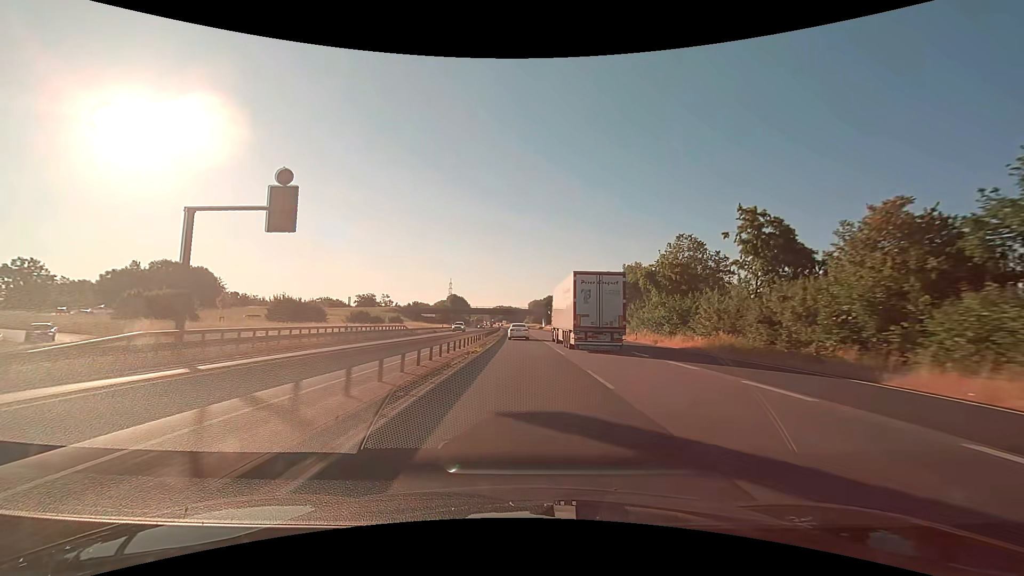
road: trunk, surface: asphalt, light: Day
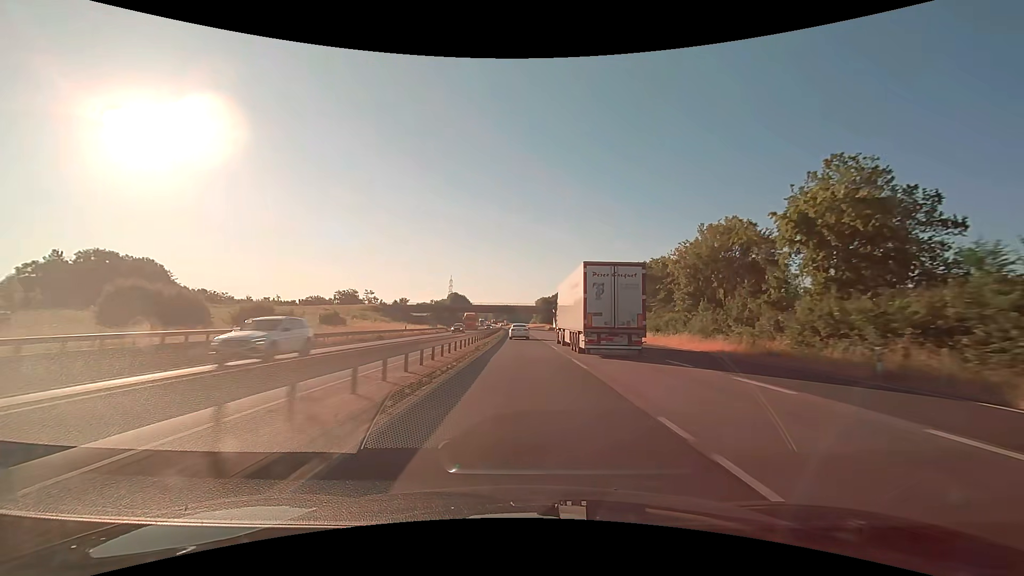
(-0.2, +32.1) m; -1°
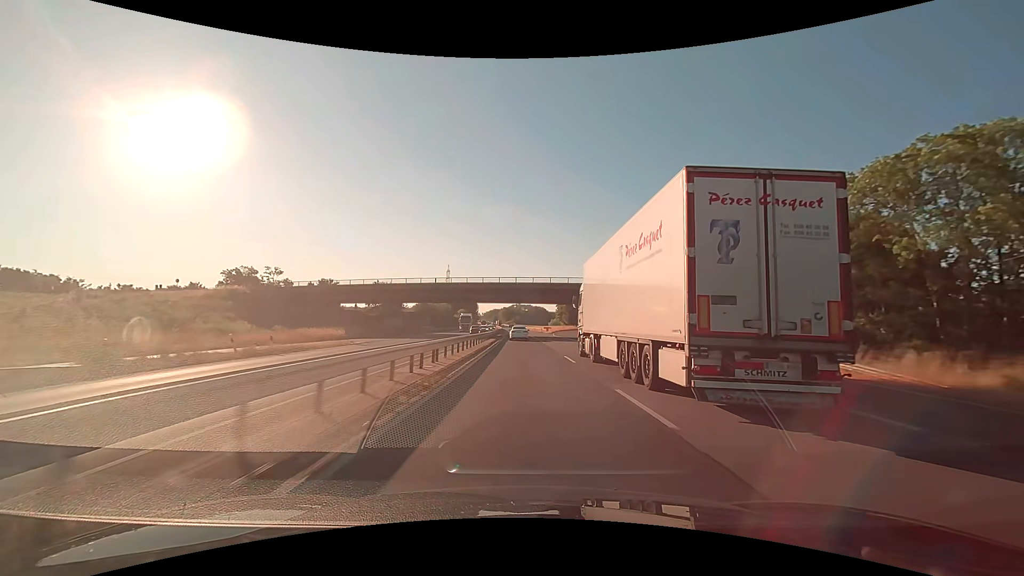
(-1.0, +82.4) m; -2°
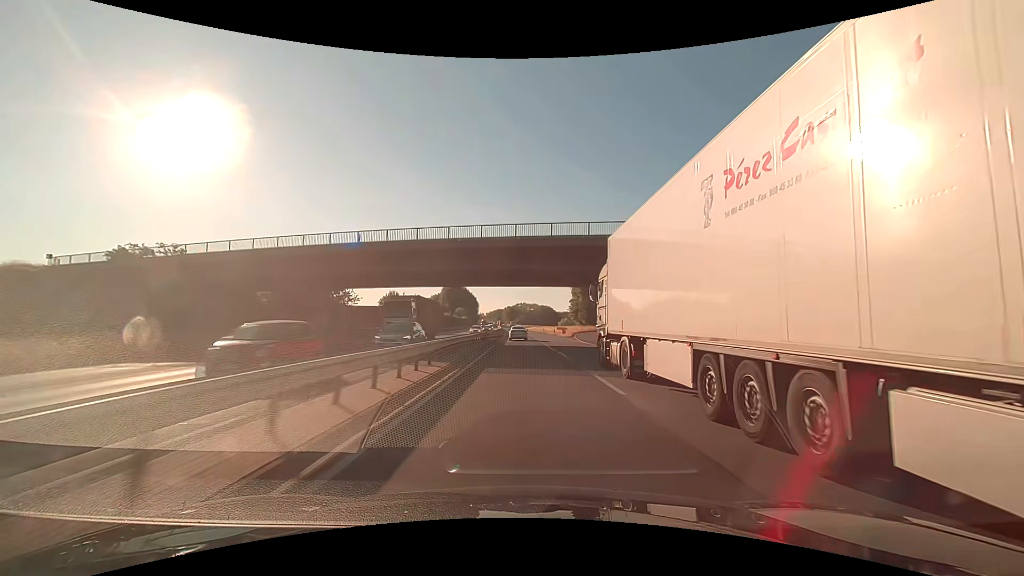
(-0.1, +33.6) m; 0°
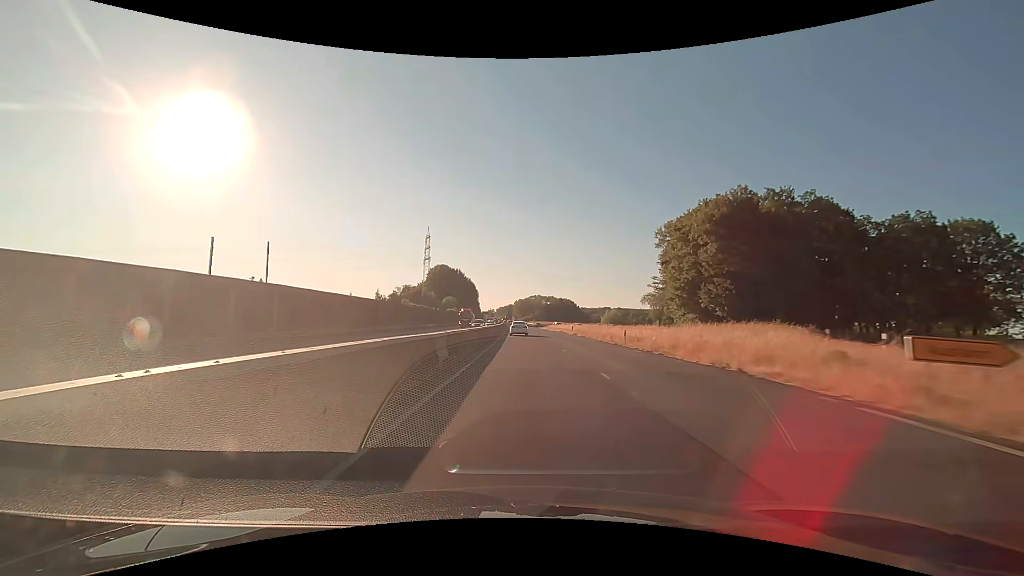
(-1.3, +83.9) m; -2°
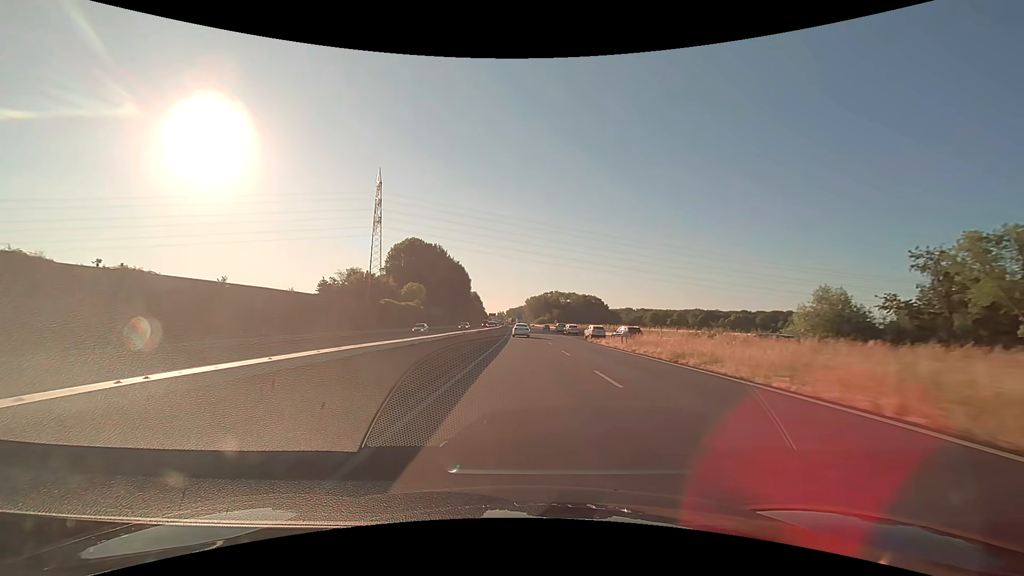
(-0.7, +81.4) m; -1°
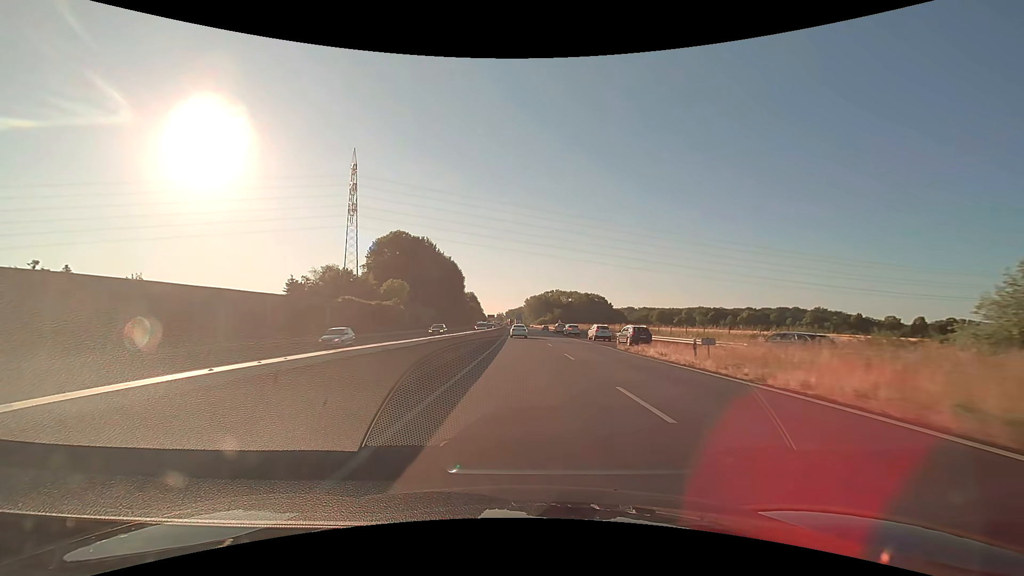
(0.0, +16.0) m; 0°
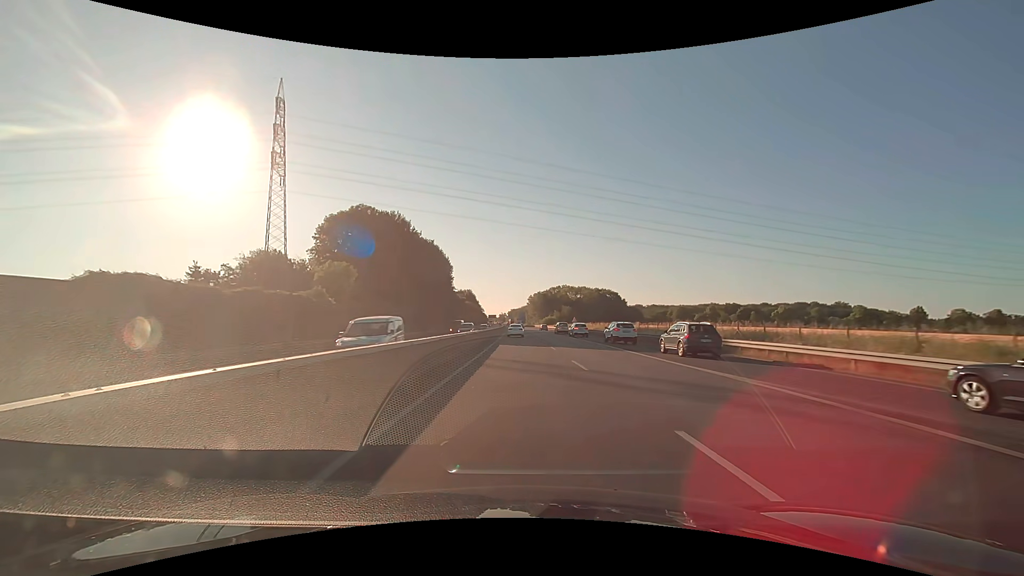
(-0.1, +31.9) m; 0°
(0, +10) (0, +20) (0, +30) (0, +40) (-1, +50) (-1, +60) (-1, +70) (-1, +80) (-2, +90) (-2, +100) m
